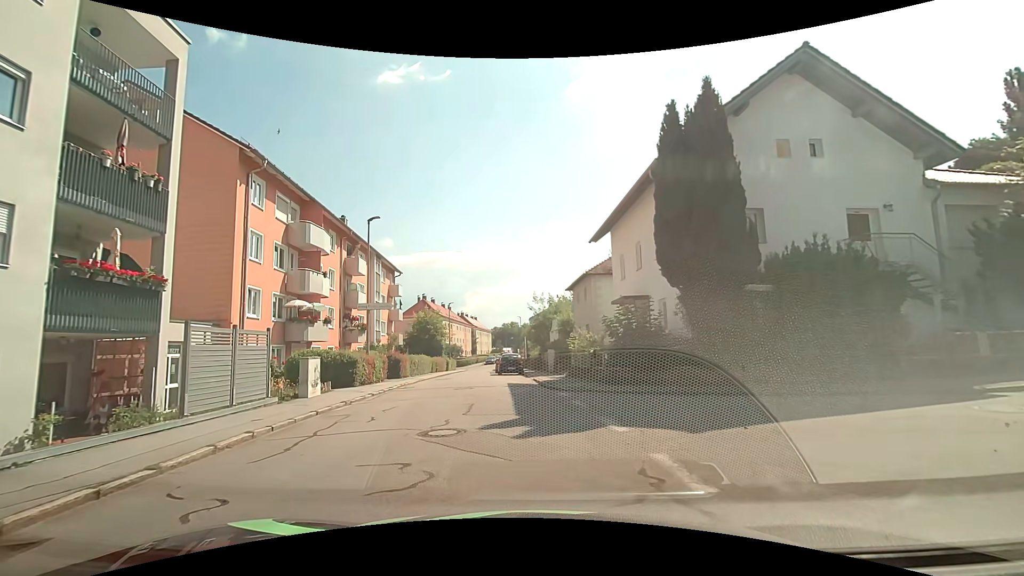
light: Day
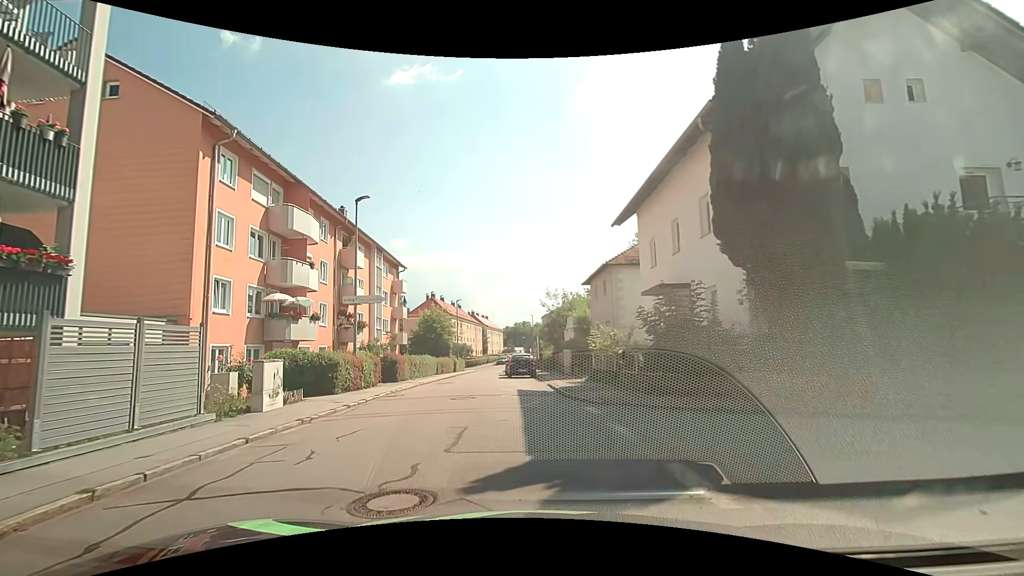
(-0.1, +3.5) m; -3°
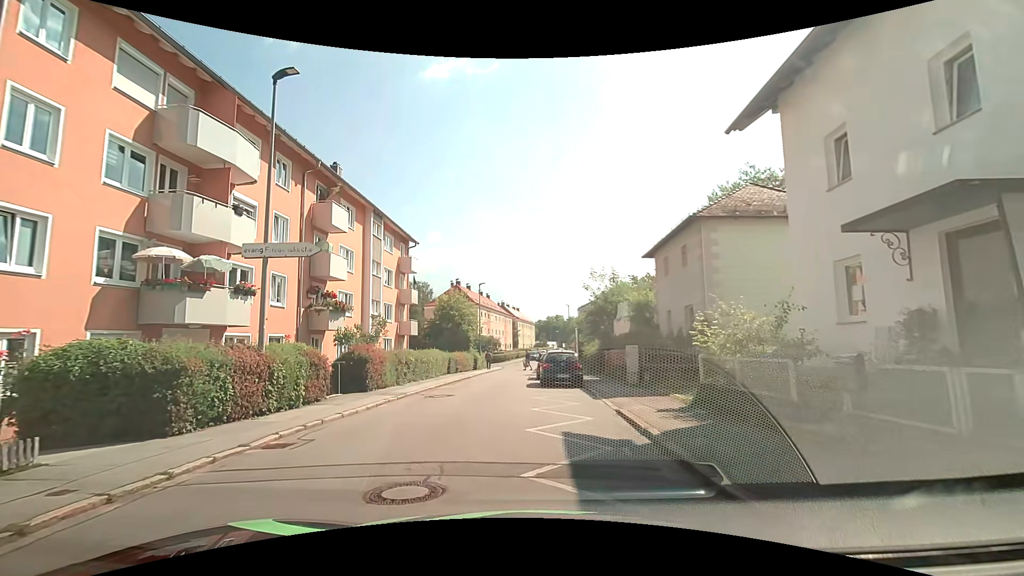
(-0.5, +9.9) m; -4°
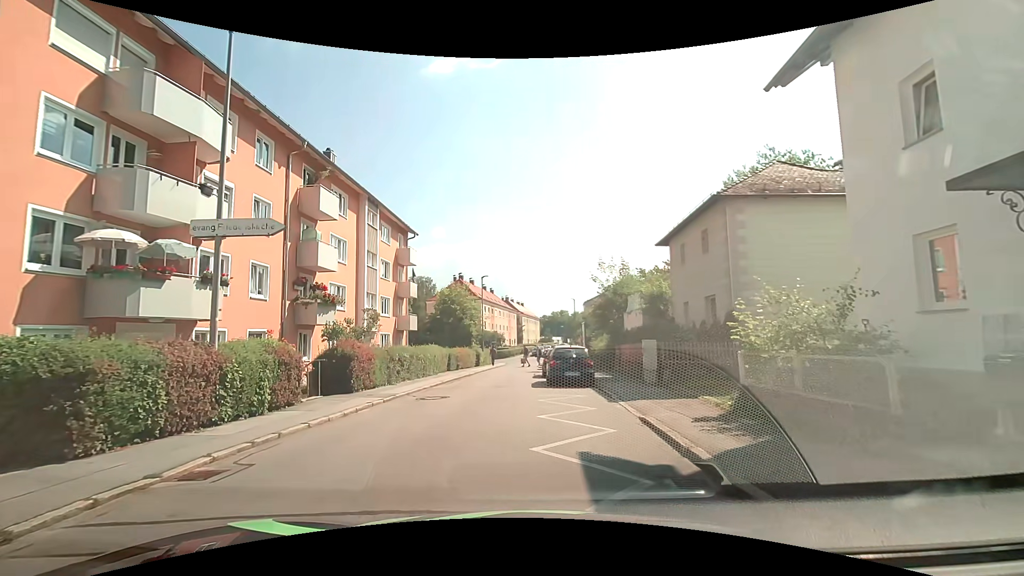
(0.0, +2.0) m; 0°
